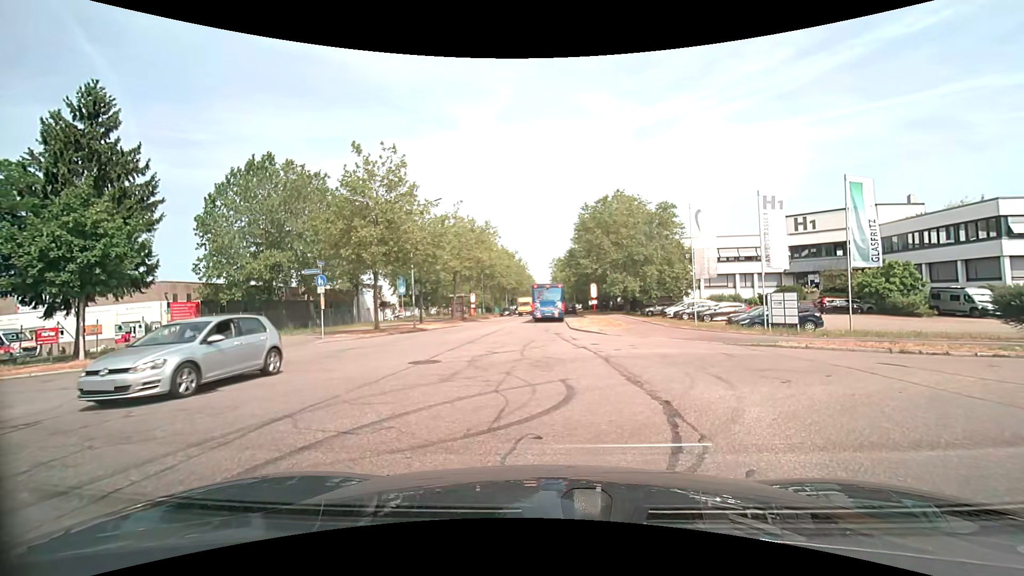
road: tertiary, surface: asphalt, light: Day
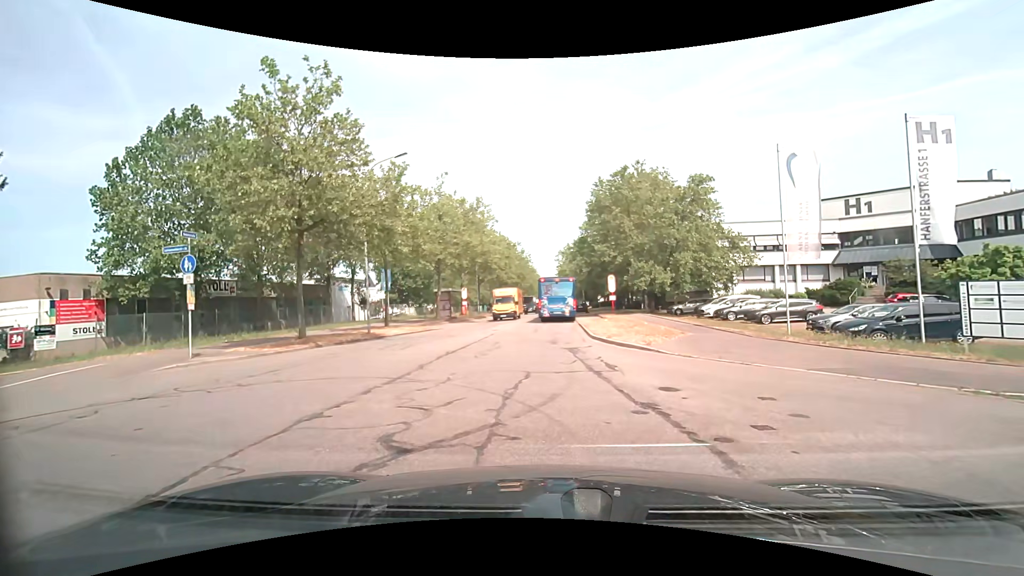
(0.0, +10.1) m; 0°
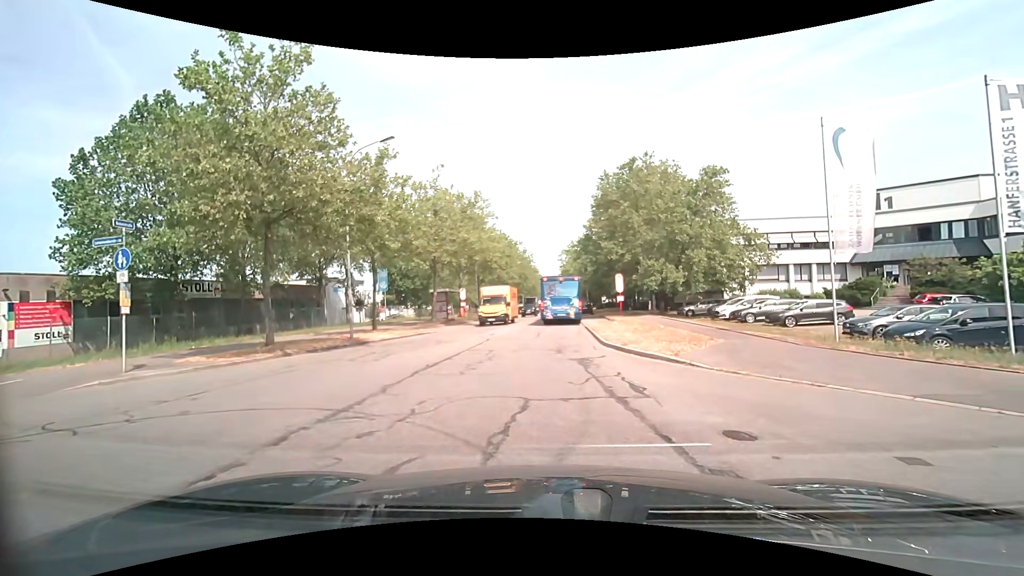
(0.0, +2.7) m; 0°
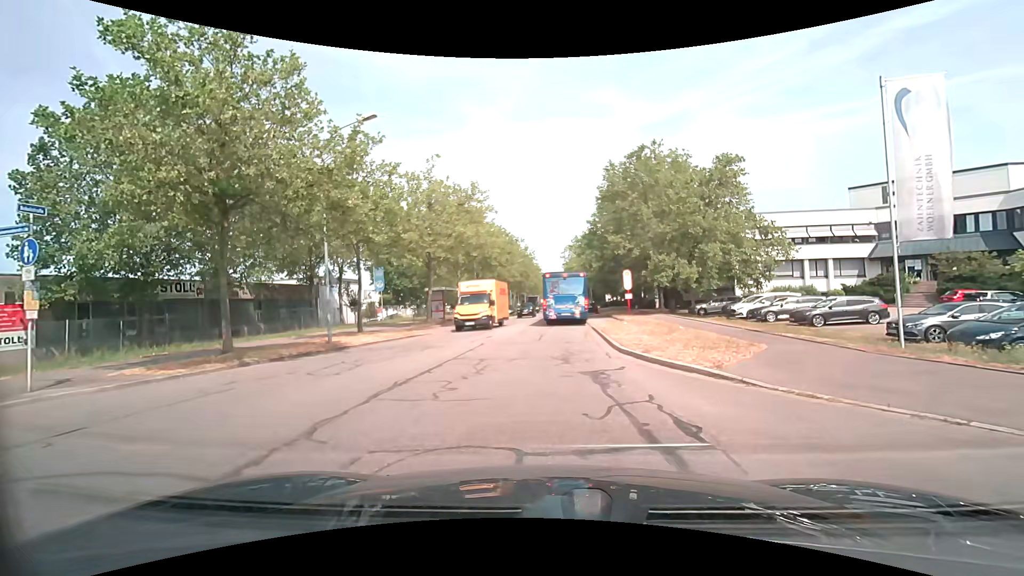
(0.0, +2.5) m; -1°
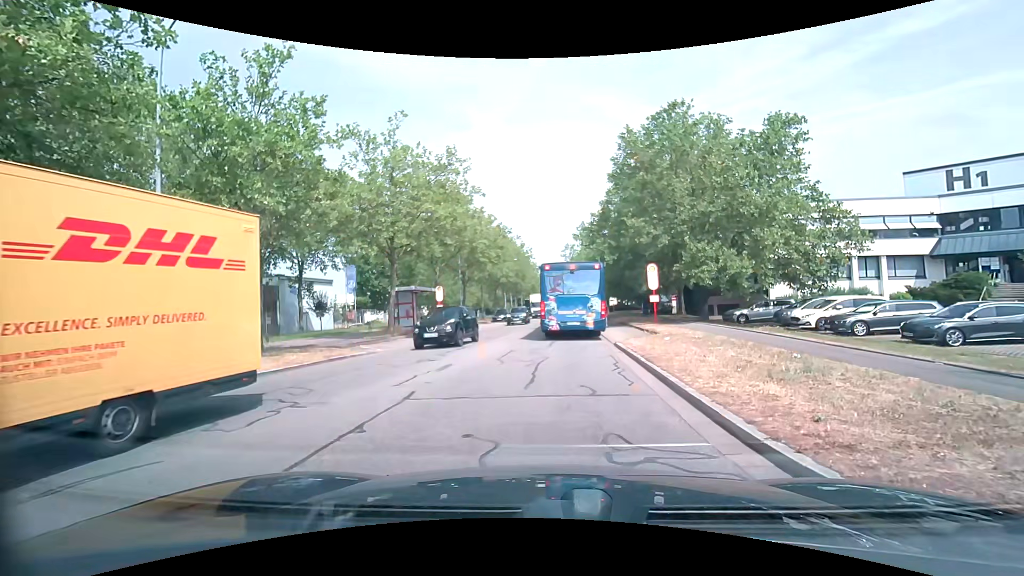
(0.0, +8.5) m; +1°
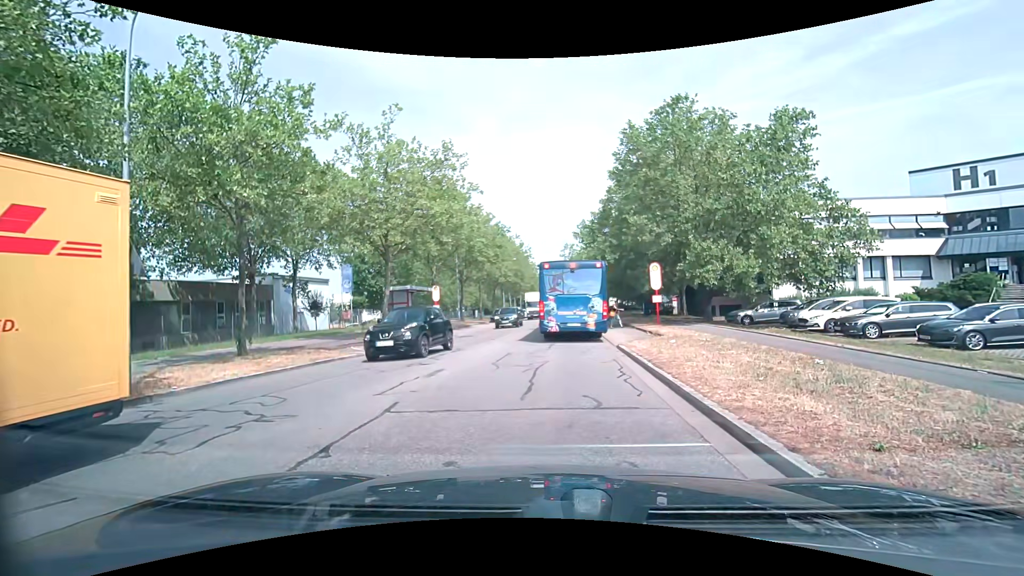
(0.0, +0.8) m; +2°
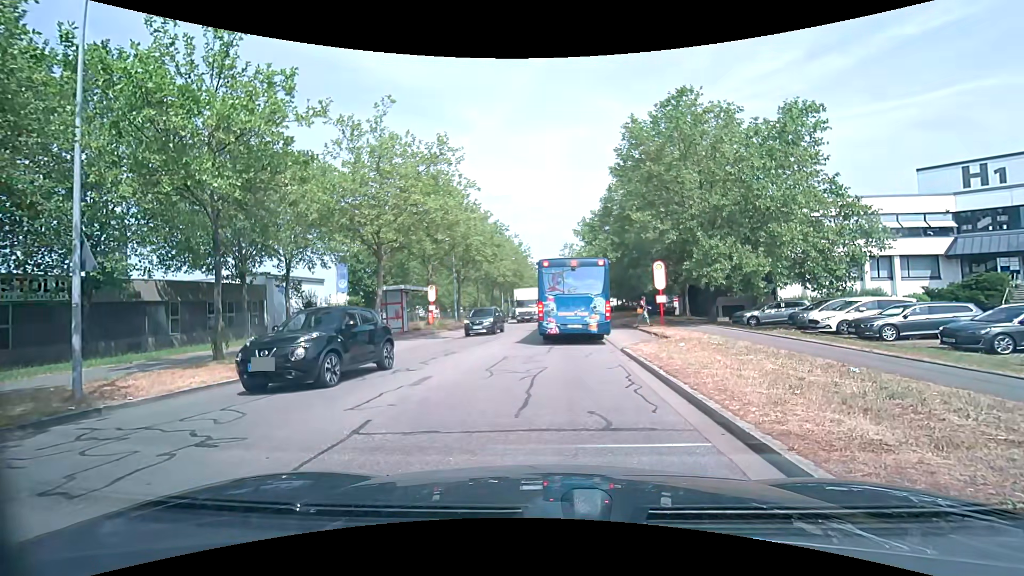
(0.0, +1.0) m; 0°
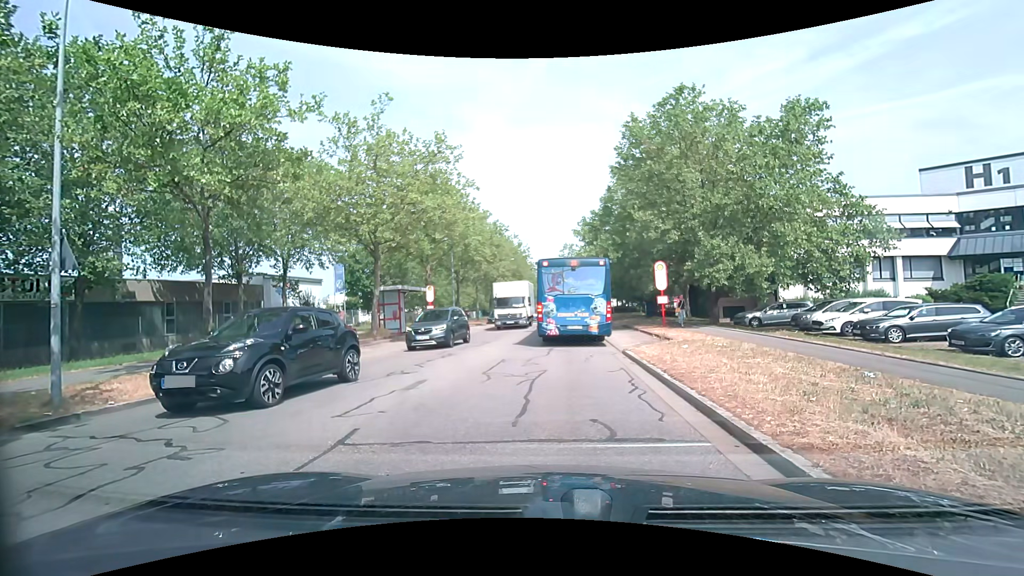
(0.0, +0.4) m; 0°
(0, +10) (0, +20) (0, +30) (0, +40) (0, +50) (0, +60) (0, +70) (0, +80) (0, +90) (0, +100) m
